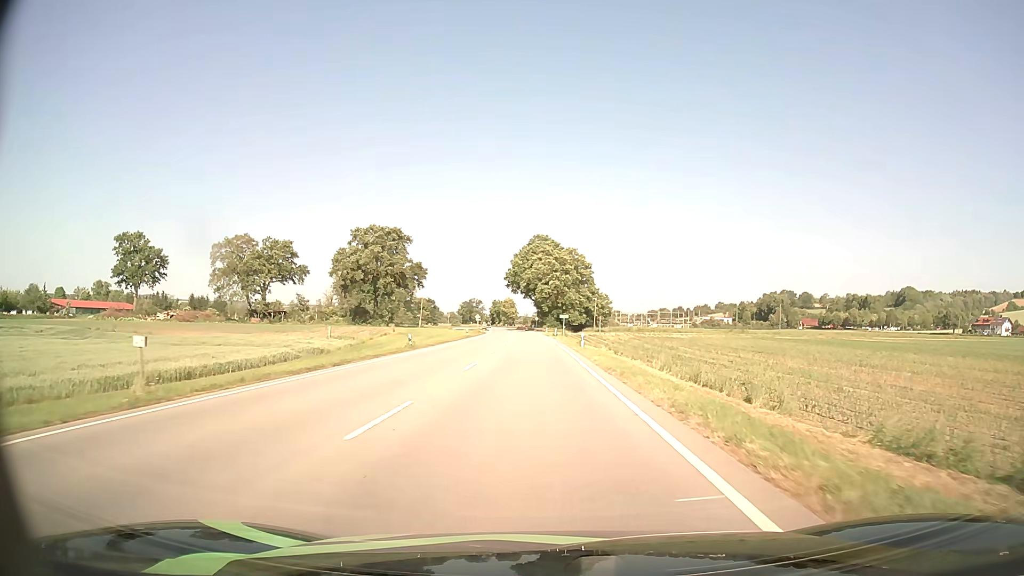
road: primary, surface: asphalt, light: Day
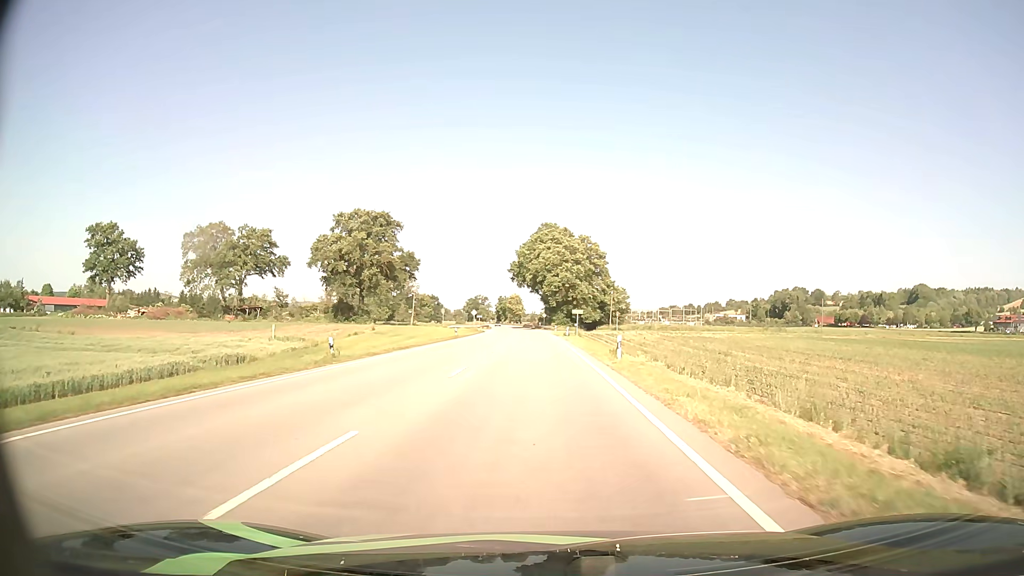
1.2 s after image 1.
(-0.1, +16.0) m; -1°
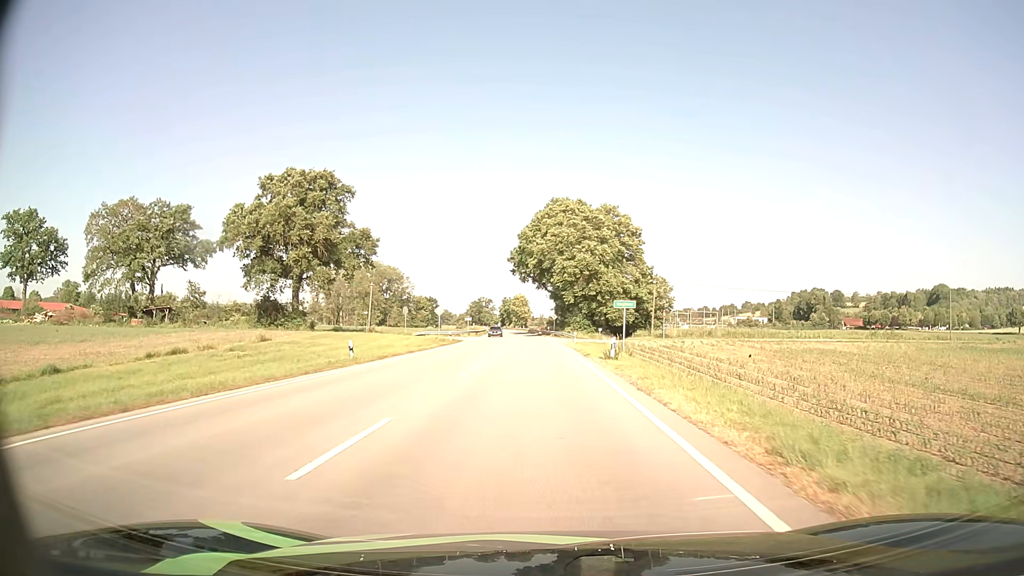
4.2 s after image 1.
(-0.3, +34.9) m; -1°
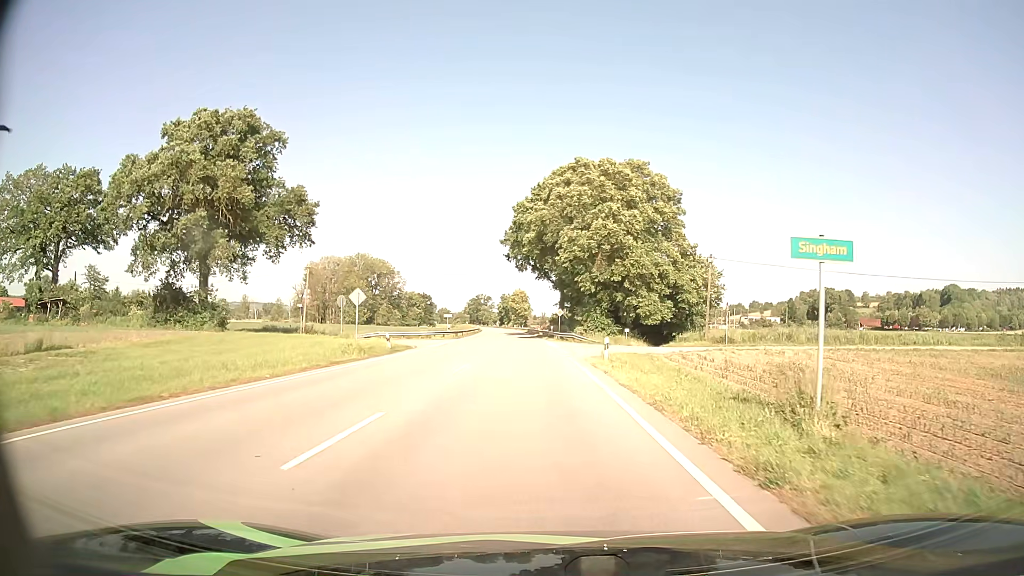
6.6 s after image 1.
(-0.1, +24.1) m; 0°
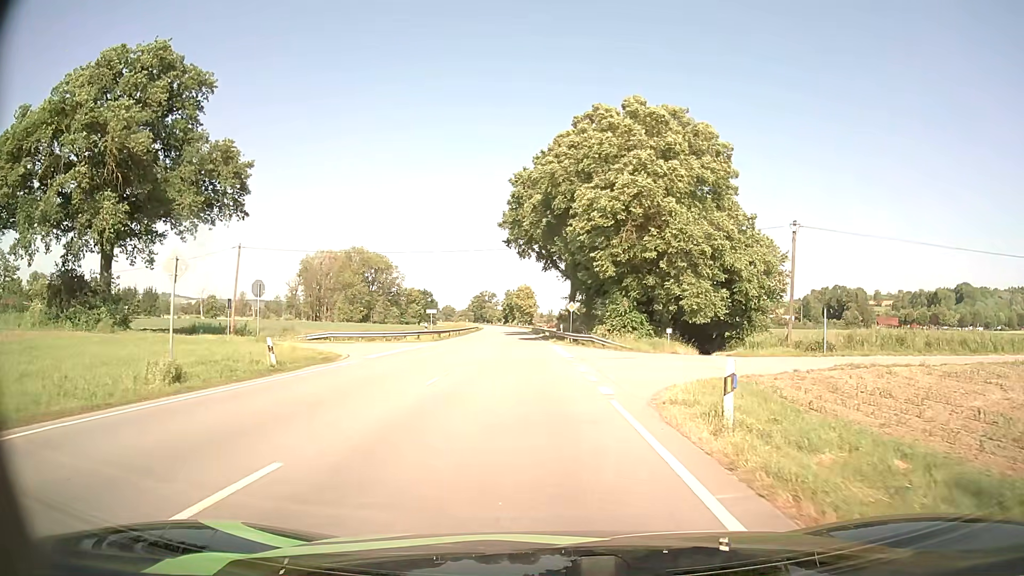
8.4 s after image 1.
(0.0, +16.1) m; 0°
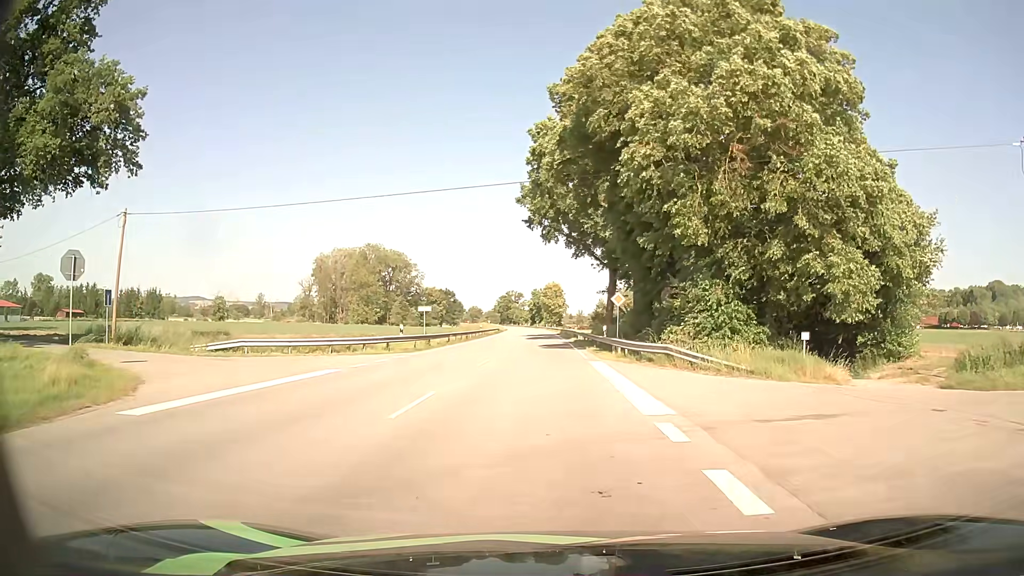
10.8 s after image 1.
(-0.2, +17.1) m; -2°
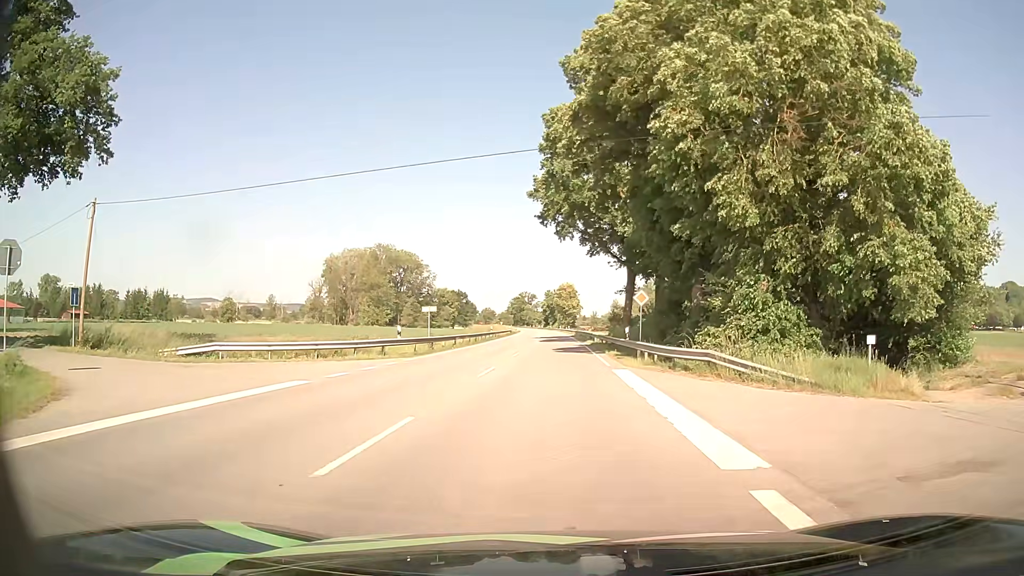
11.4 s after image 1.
(0.0, +3.7) m; -1°
